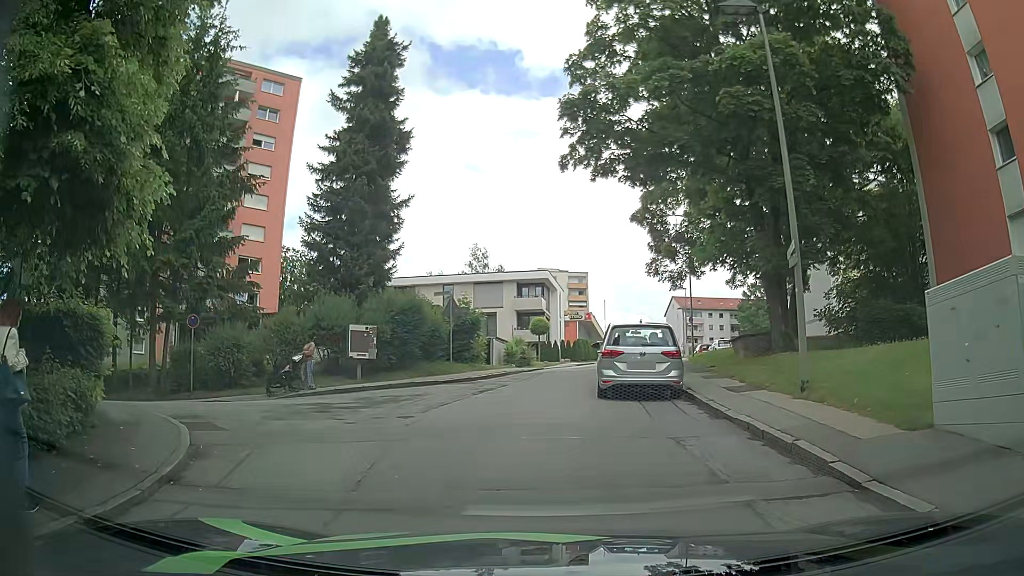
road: residential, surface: asphalt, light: Day
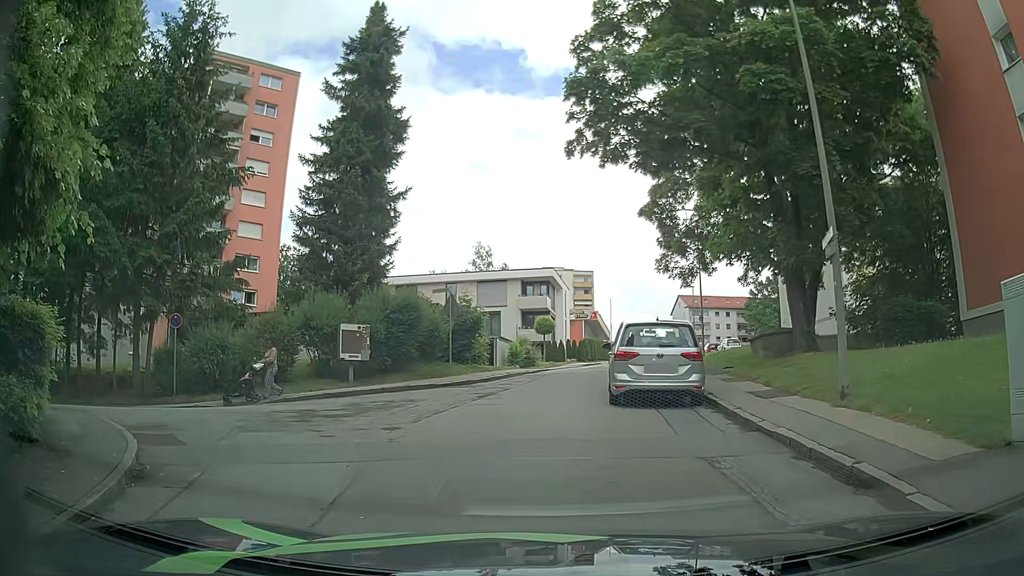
(0.0, +1.5) m; -3°
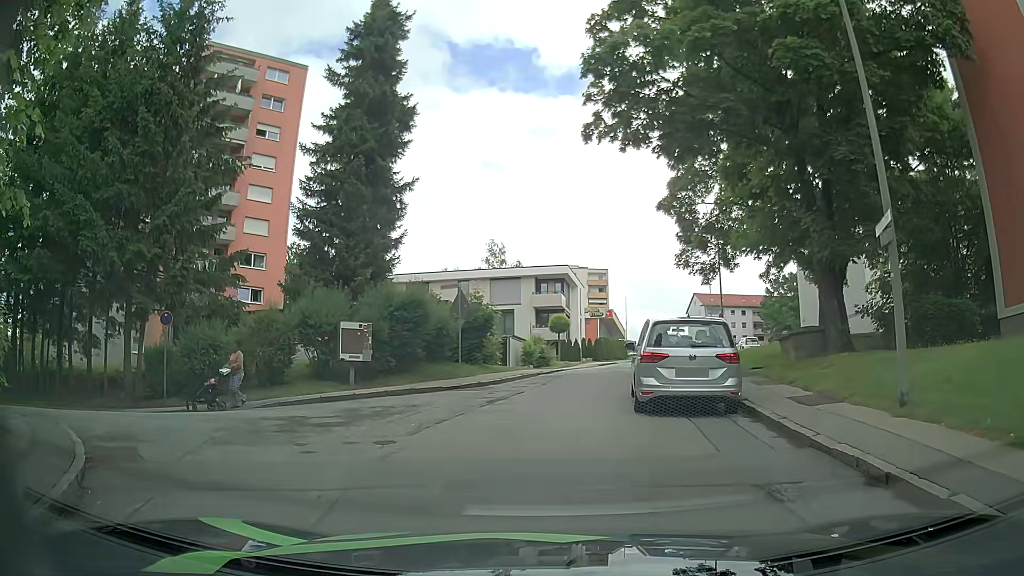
(0.0, +1.4) m; 0°
